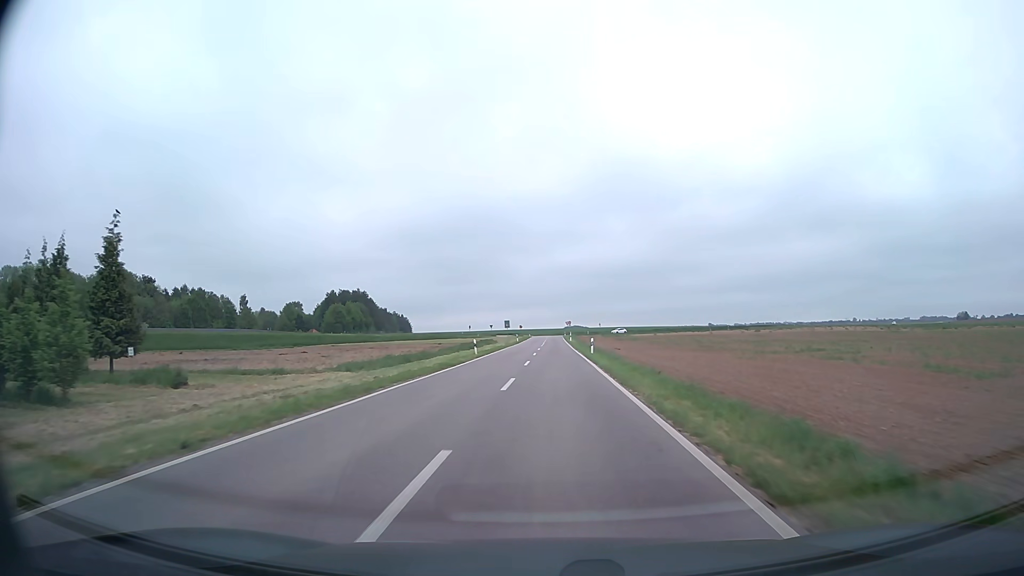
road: unclassified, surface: asphalt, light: Day
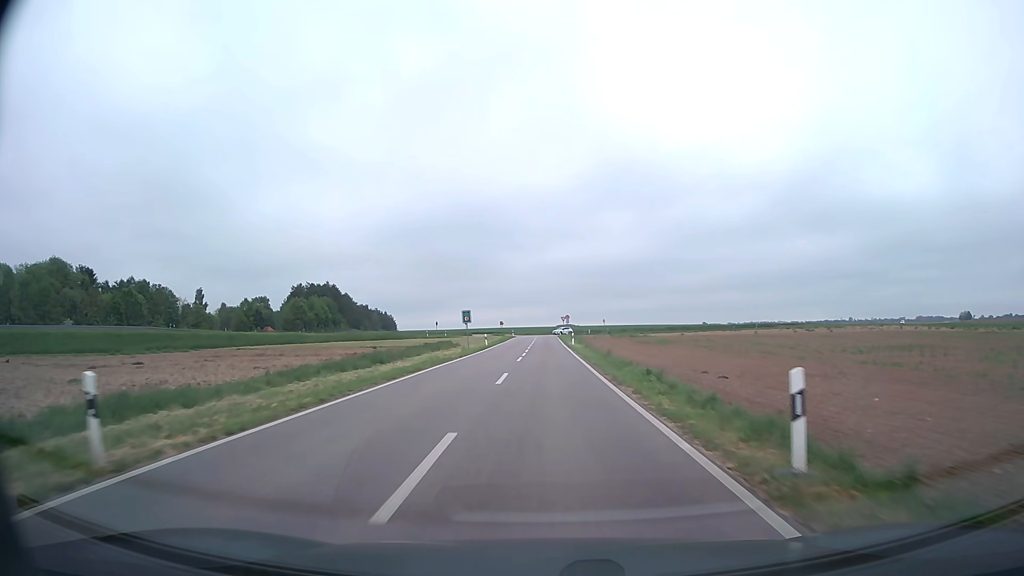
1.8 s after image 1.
(+0.6, +35.0) m; +1°
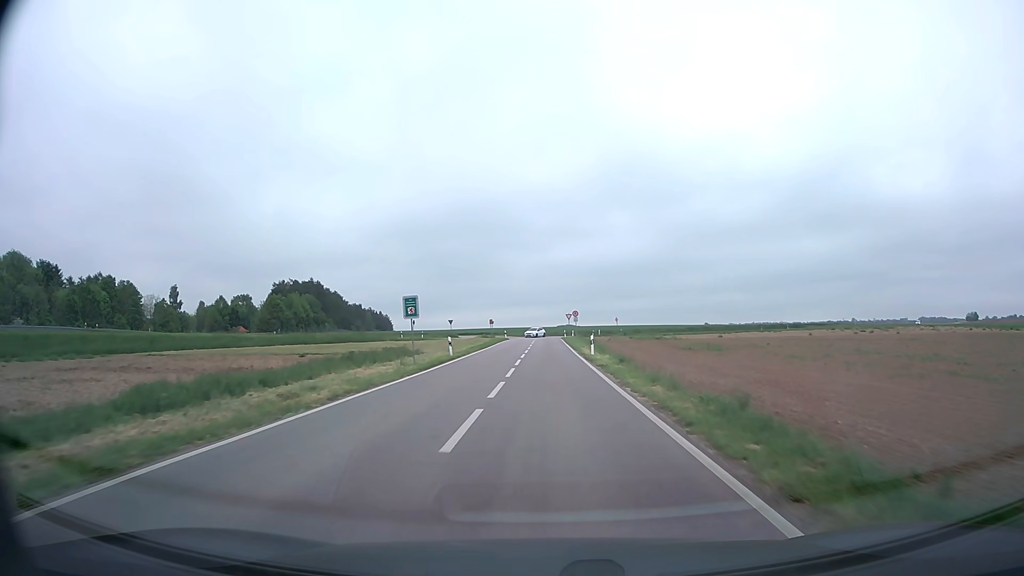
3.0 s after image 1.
(0.0, +21.5) m; 0°
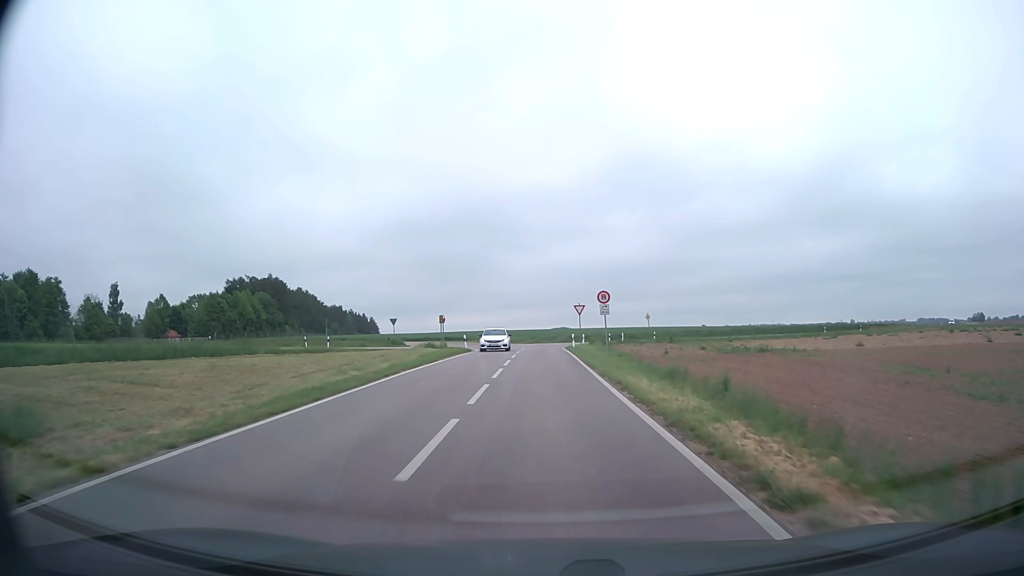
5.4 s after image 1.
(+0.2, +37.3) m; +1°
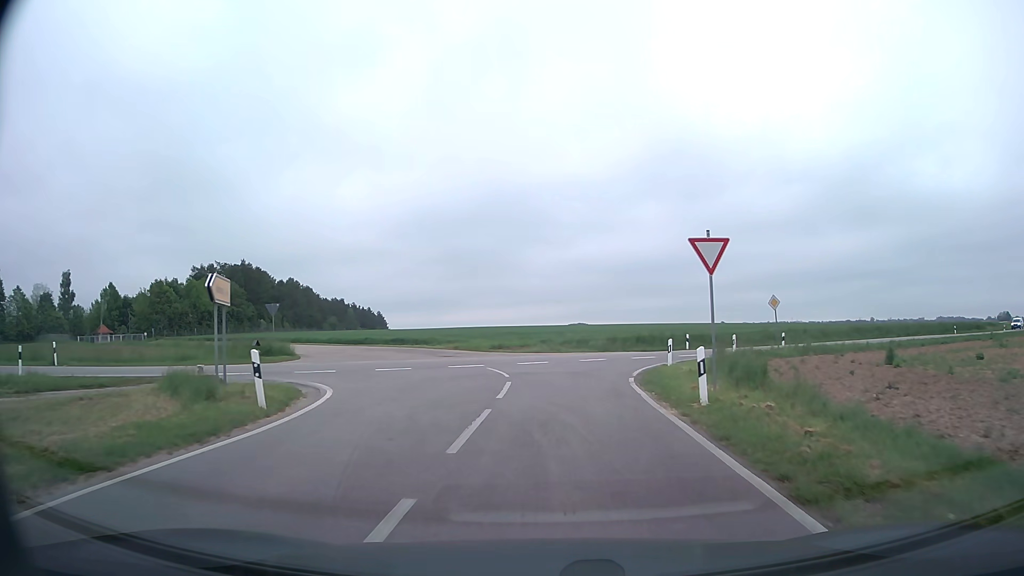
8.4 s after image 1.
(-0.2, +34.8) m; -1°
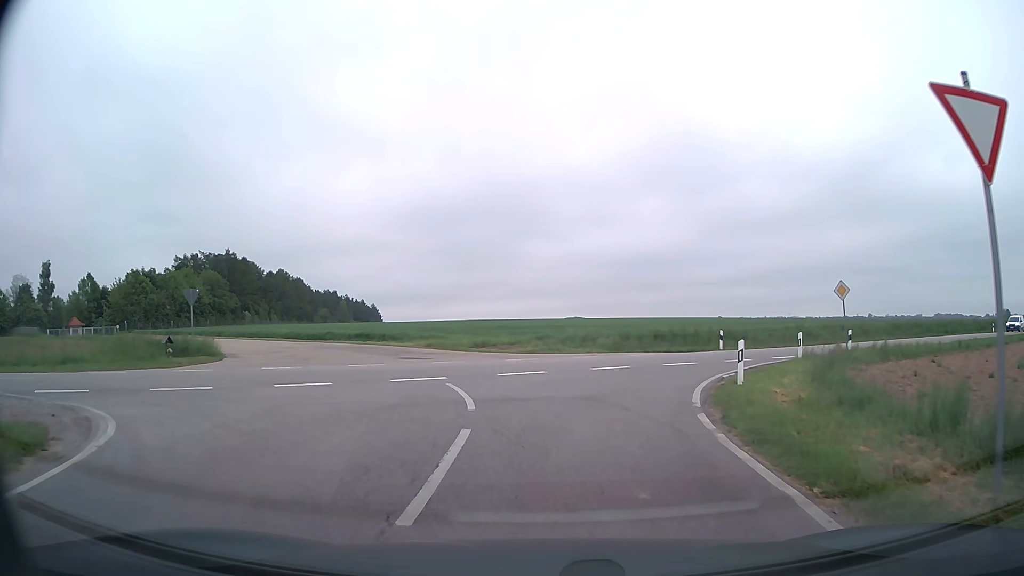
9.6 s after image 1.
(0.0, +8.3) m; 0°
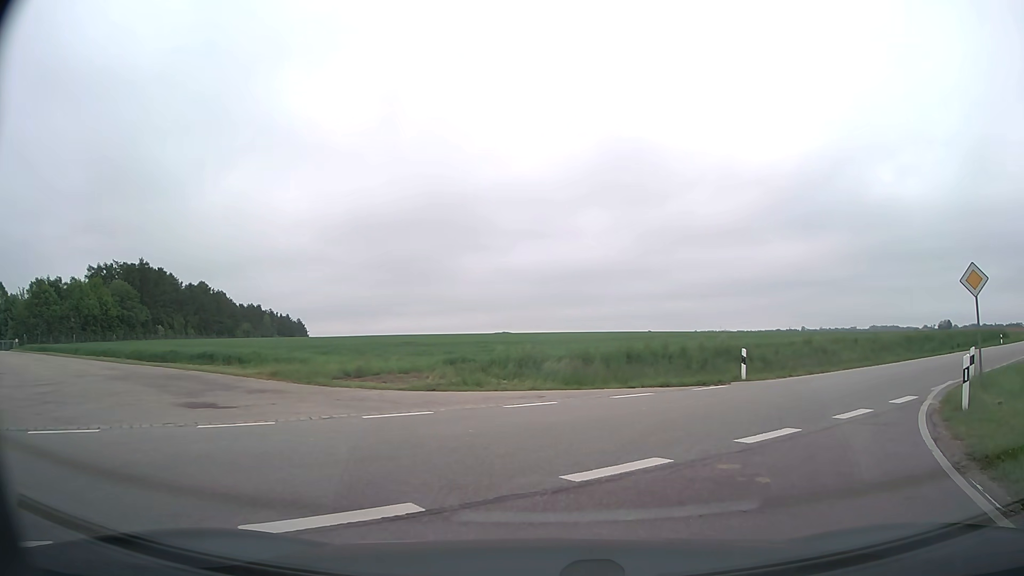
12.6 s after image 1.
(+0.2, +12.4) m; +5°
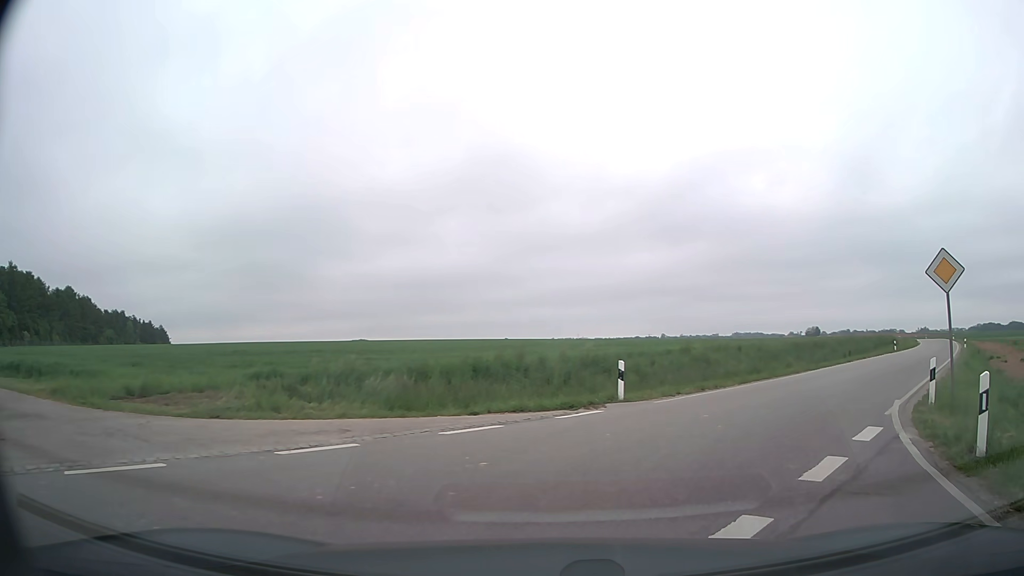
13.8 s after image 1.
(+0.5, +4.6) m; +13°
